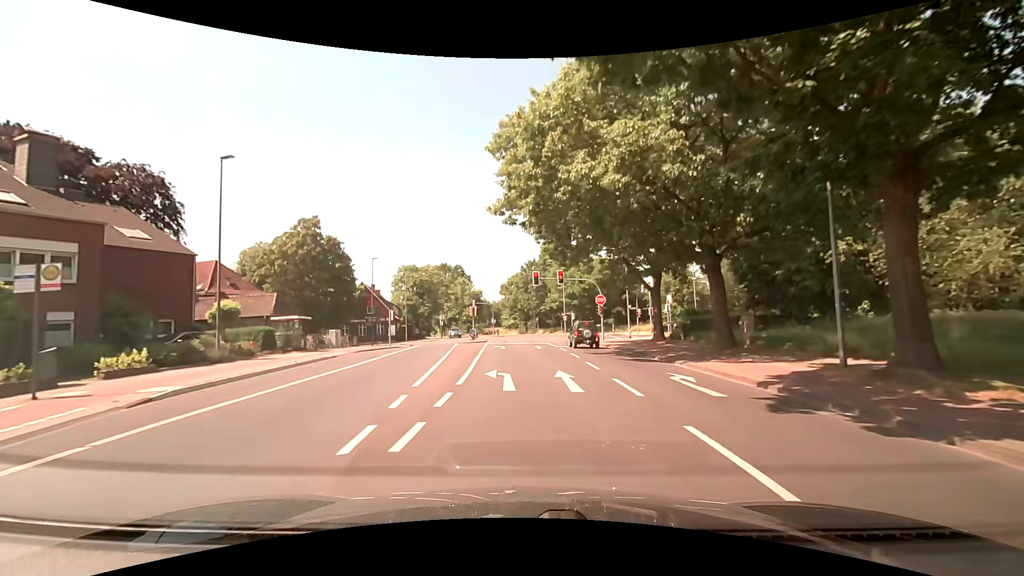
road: secondary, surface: asphalt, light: Day
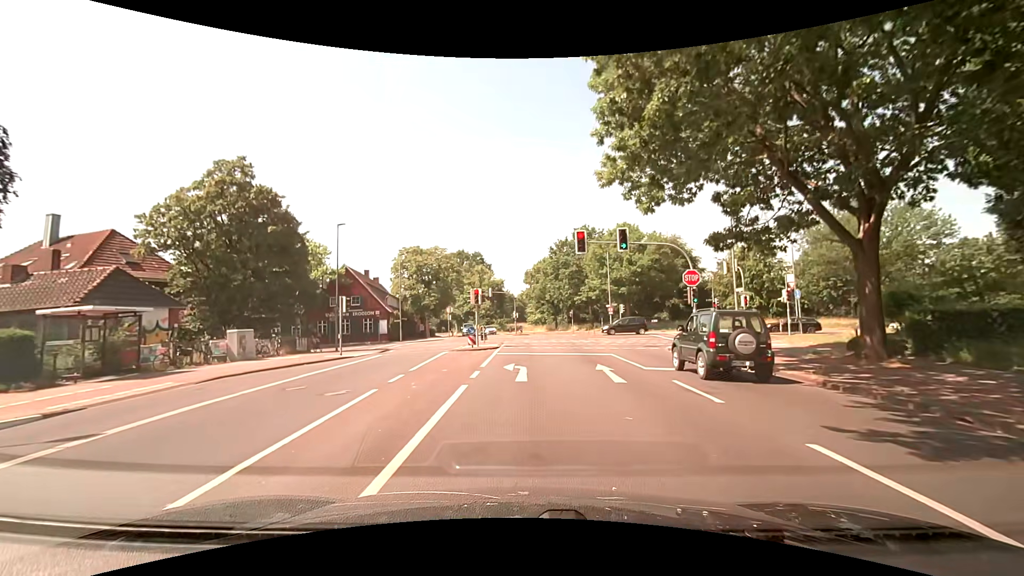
(-0.5, +18.7) m; -4°
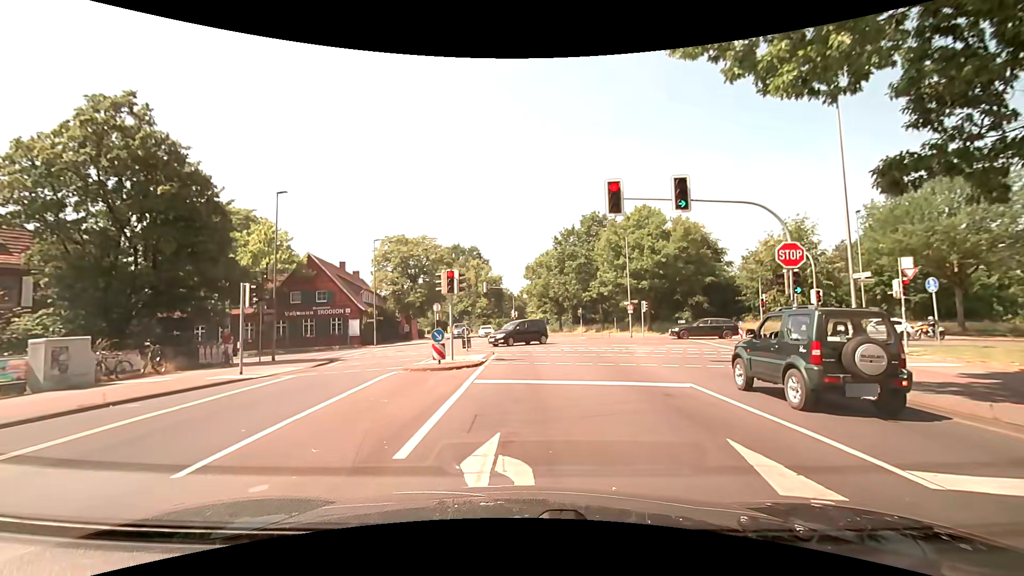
(+0.1, +10.0) m; 0°
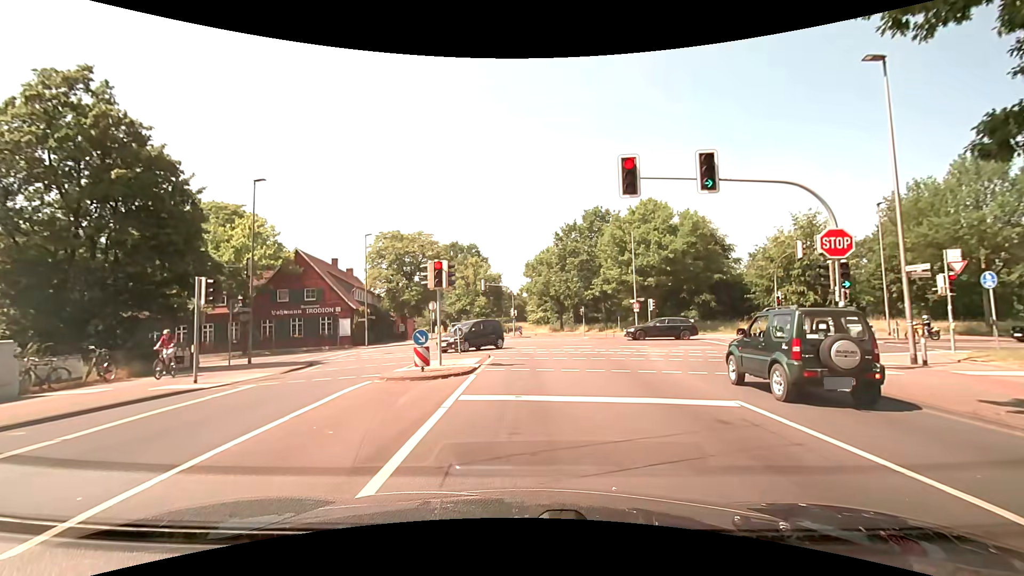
(0.0, +2.5) m; 0°
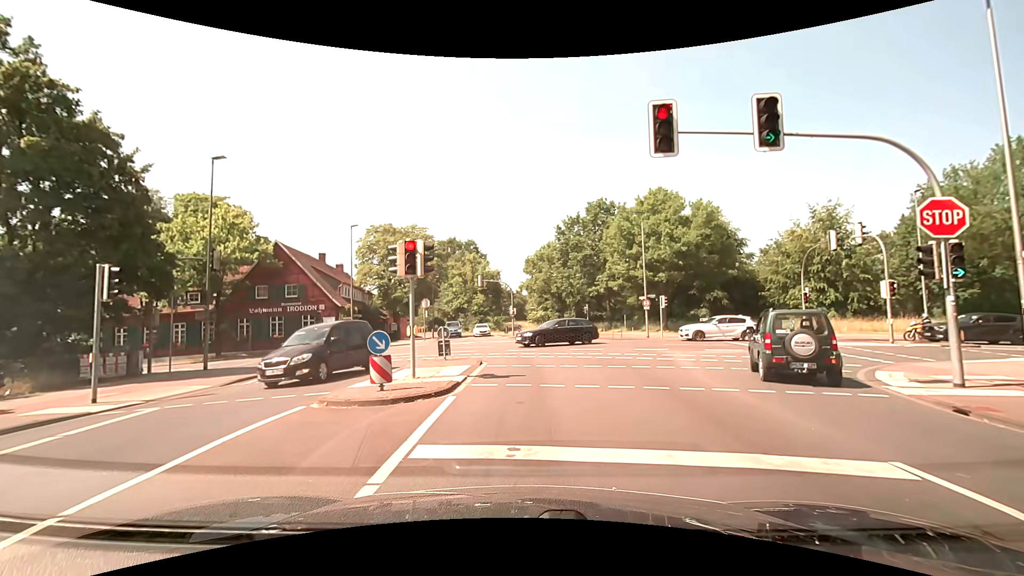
(0.0, +3.6) m; 0°
